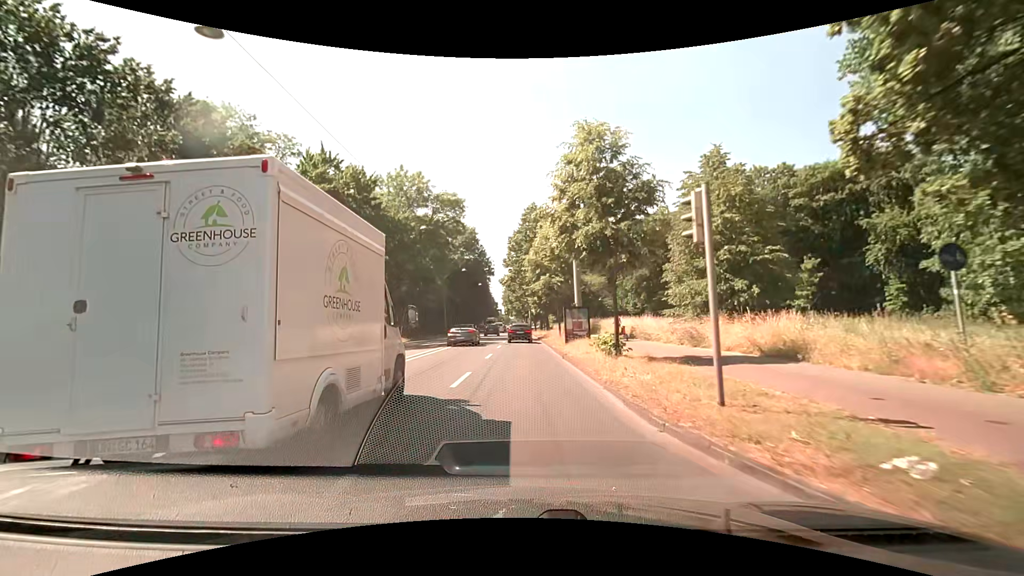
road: primary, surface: asphalt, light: Day
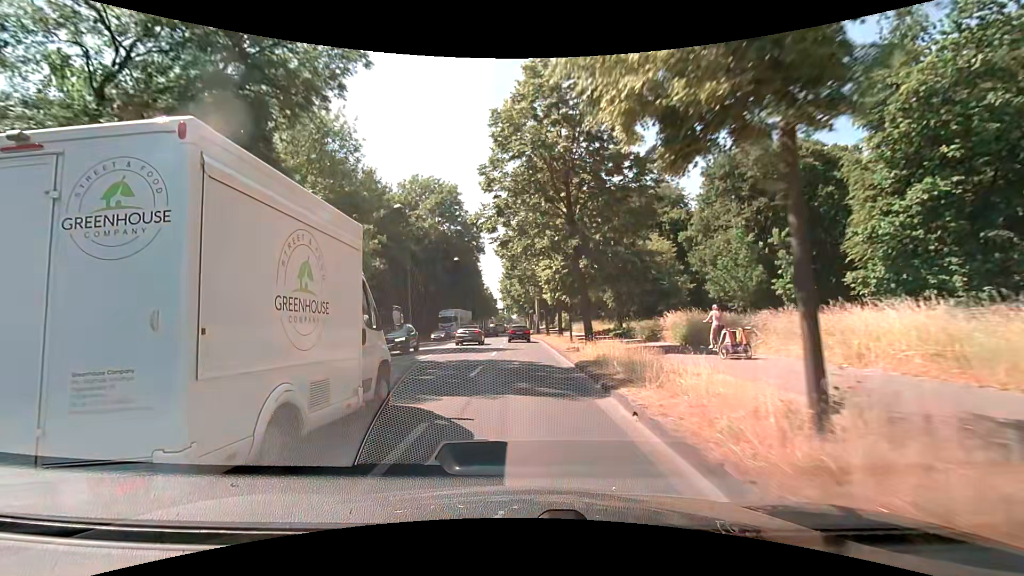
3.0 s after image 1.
(-0.1, +33.8) m; -1°
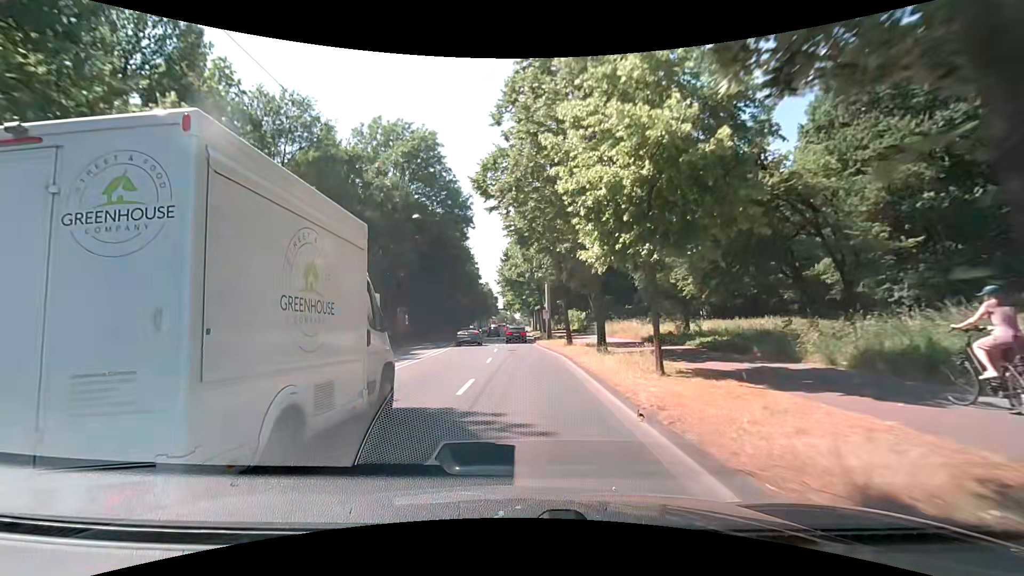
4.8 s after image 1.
(0.0, +21.2) m; 0°
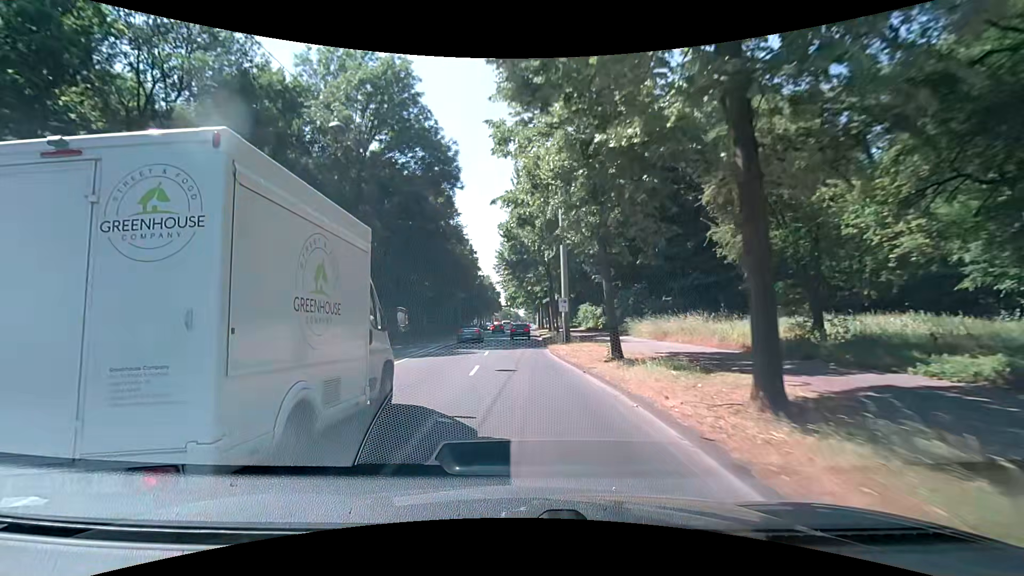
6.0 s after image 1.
(0.0, +14.5) m; 0°
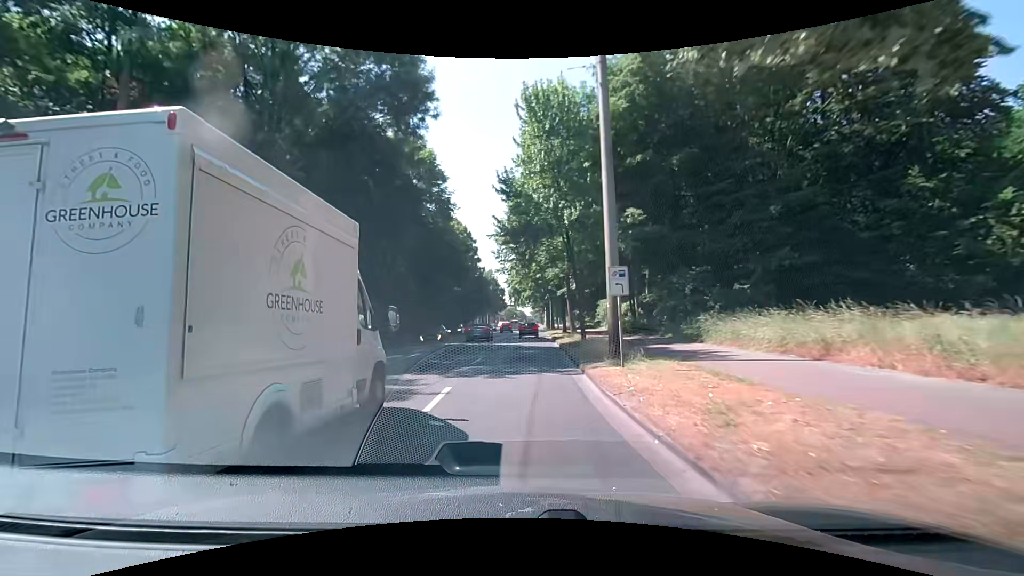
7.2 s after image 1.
(-0.1, +14.8) m; -2°
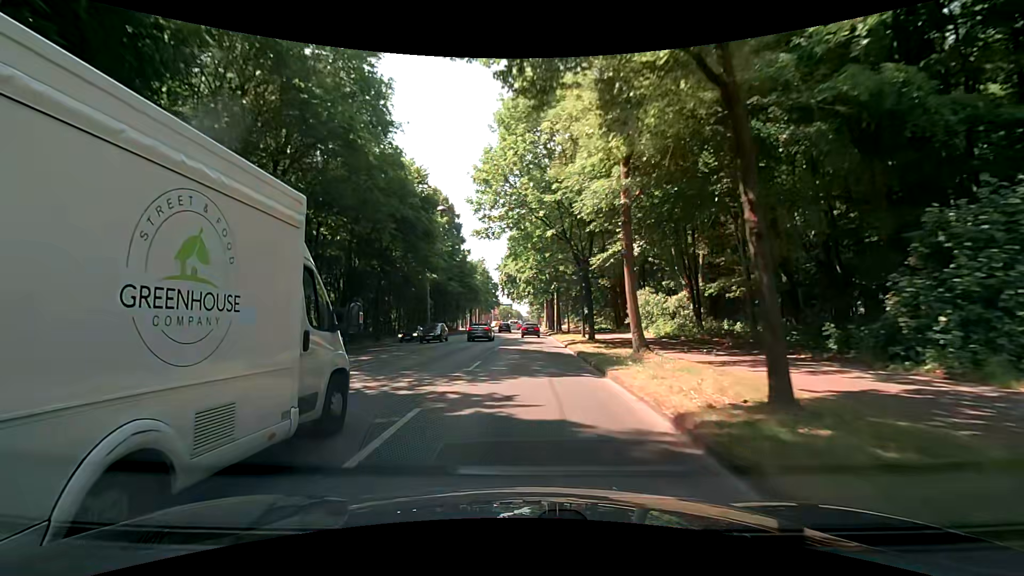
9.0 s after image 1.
(+0.3, +22.4) m; +1°
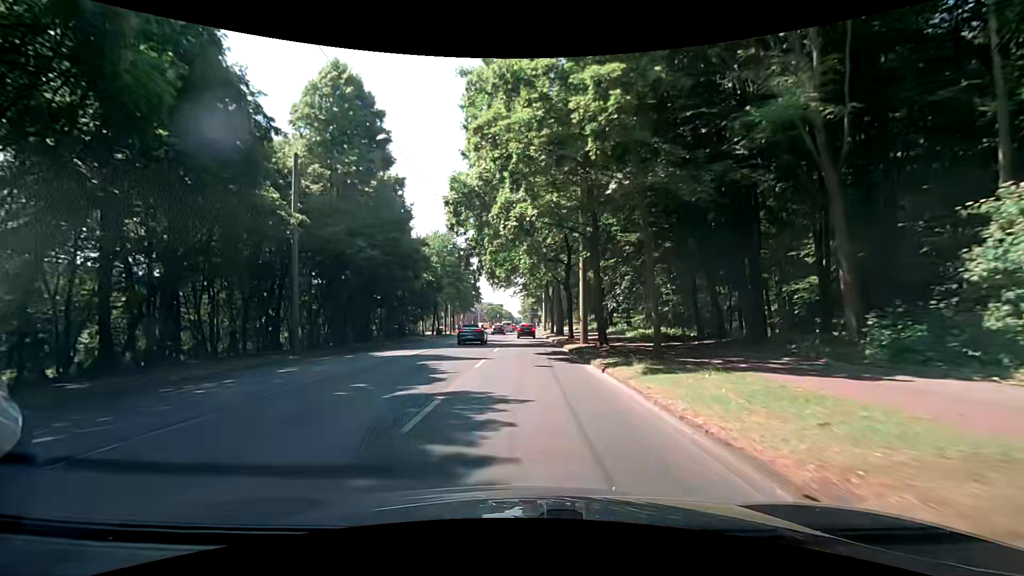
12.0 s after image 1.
(+0.4, +37.0) m; +1°
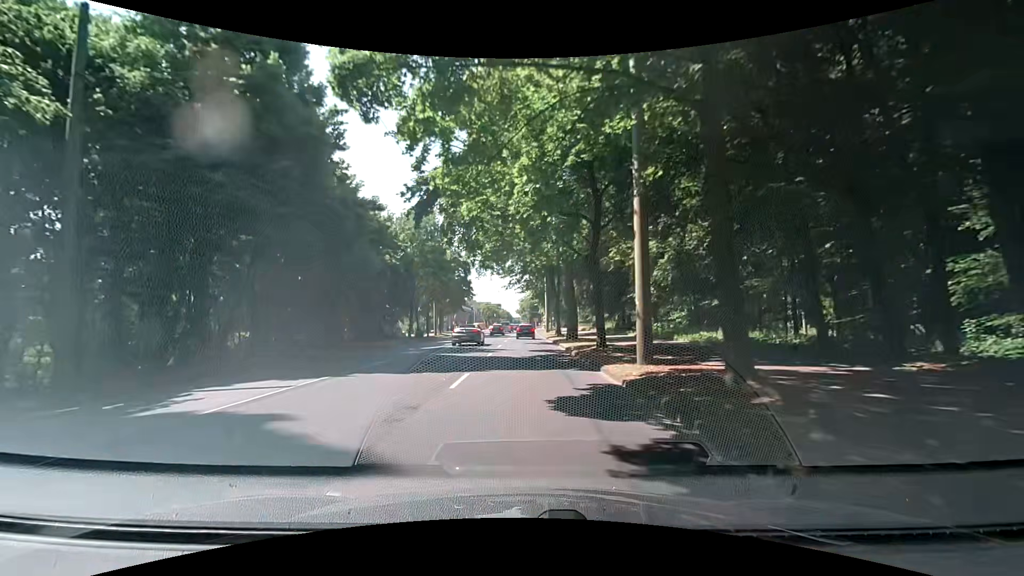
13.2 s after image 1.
(+0.2, +14.9) m; 0°
(0, +10) (0, +20) (0, +30) (0, +40) (0, +50) (0, +60) (0, +70) (0, +80) (0, +90) (0, +100) m
